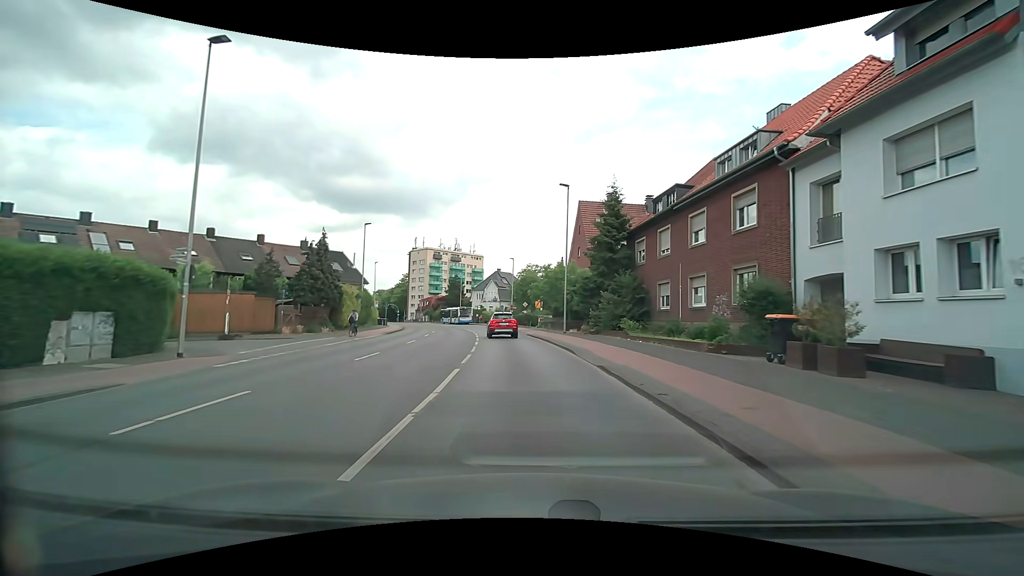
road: tertiary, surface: asphalt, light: Day
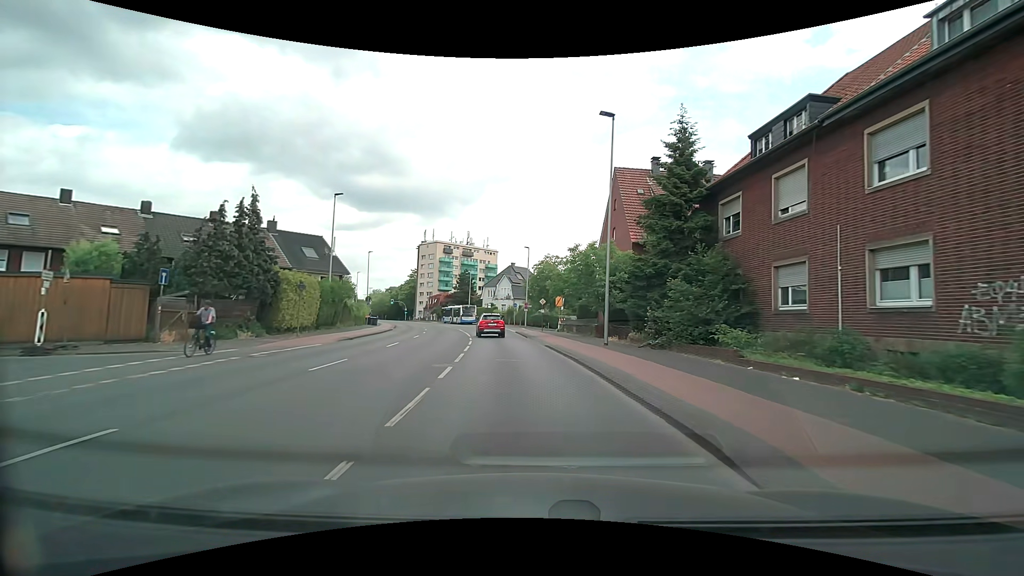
(-0.3, +12.1) m; -2°
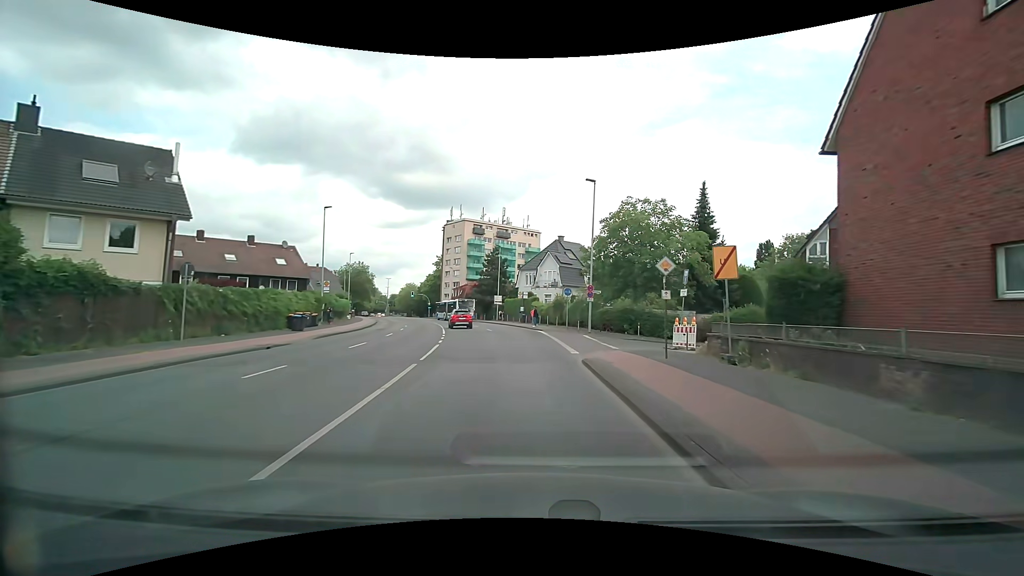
(-1.4, +29.8) m; -5°
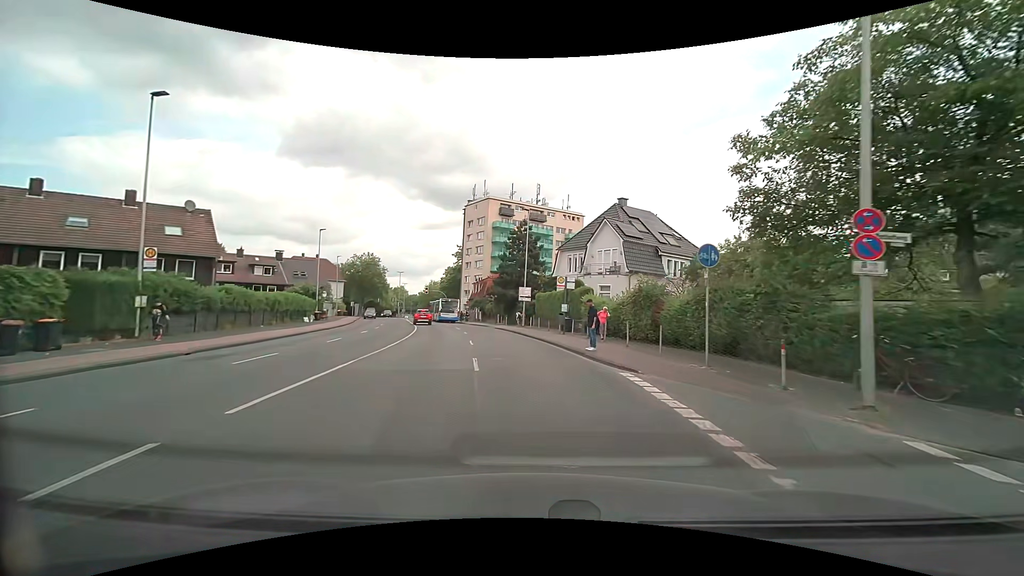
(-0.8, +24.4) m; -4°
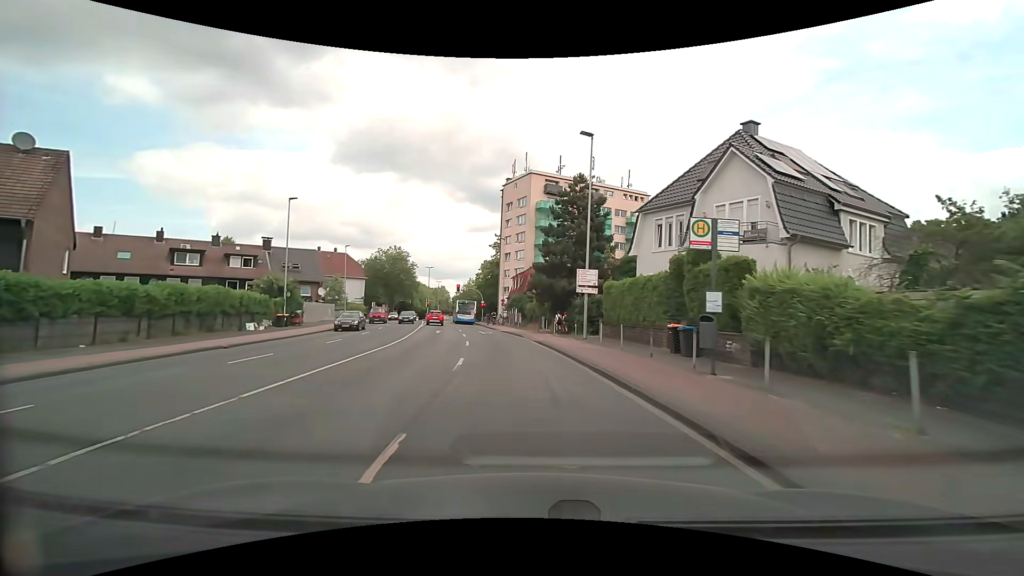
(-0.9, +18.2) m; -5°
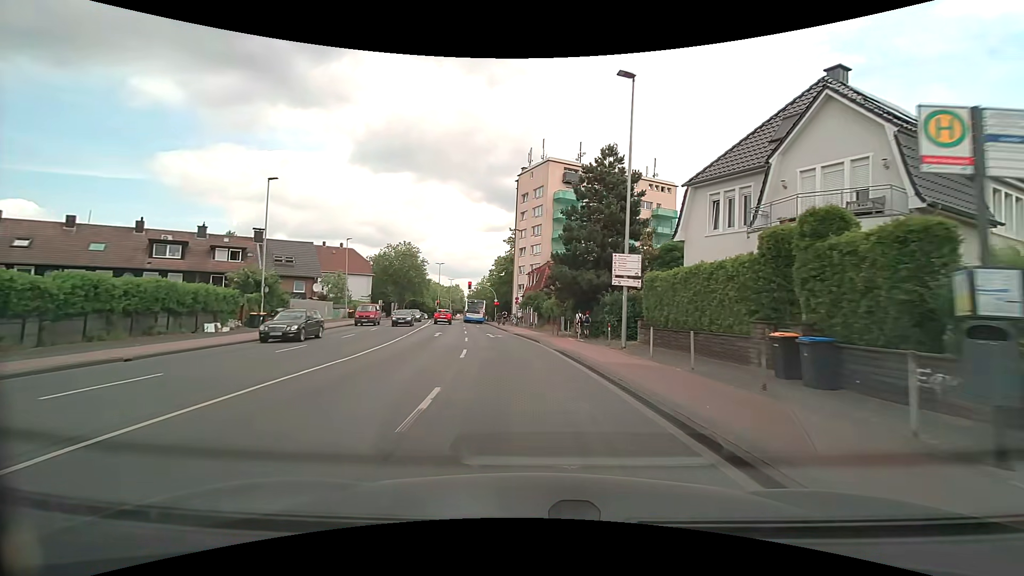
(-0.1, +6.1) m; -2°
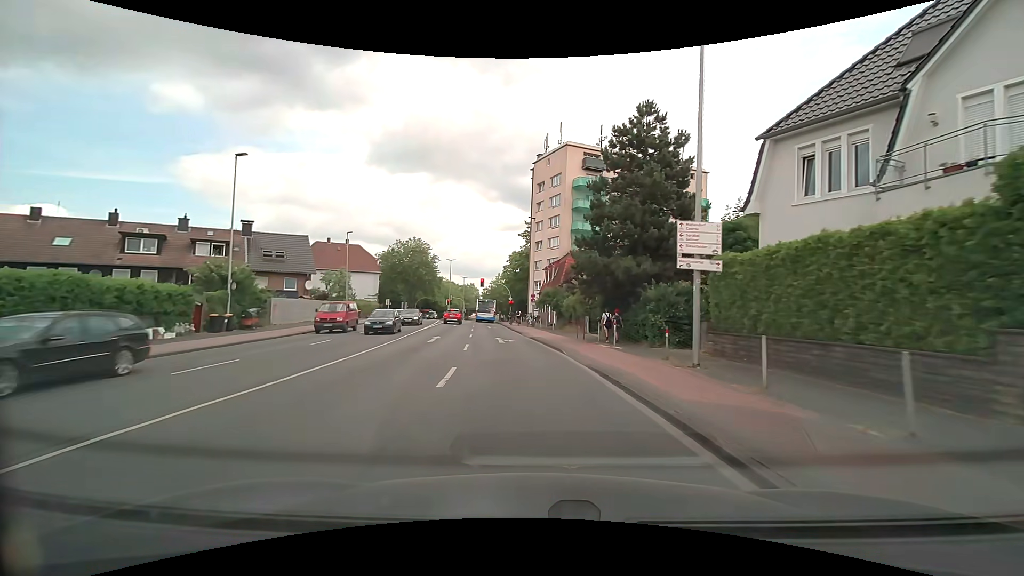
(-0.1, +6.0) m; -2°
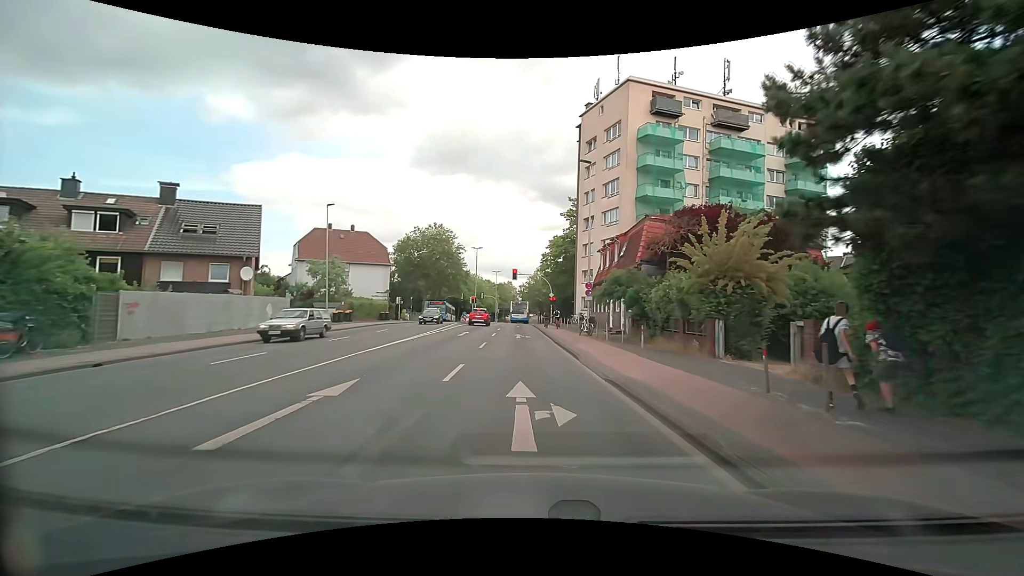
(-0.8, +17.2) m; -5°
